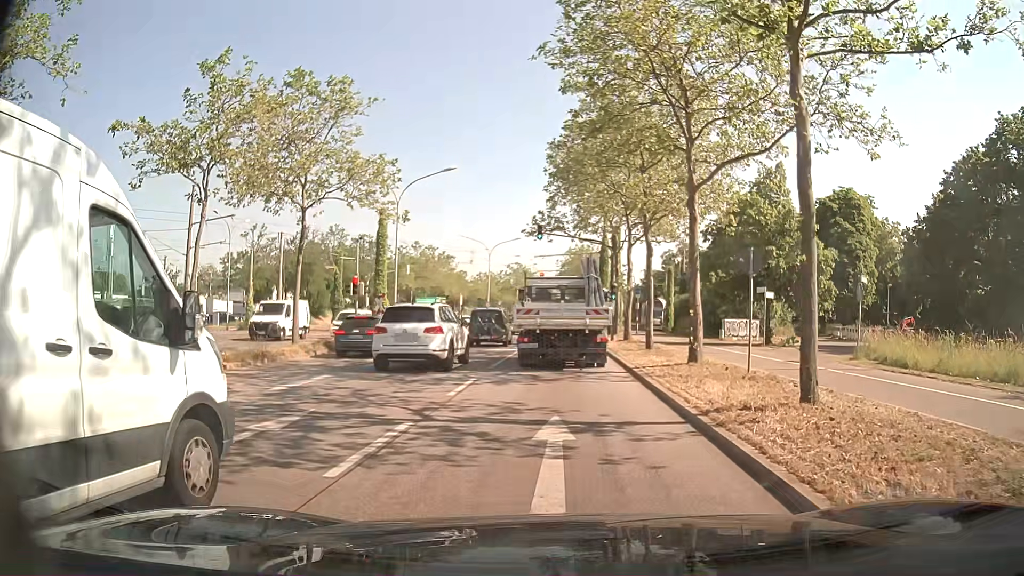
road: primary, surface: asphalt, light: Day
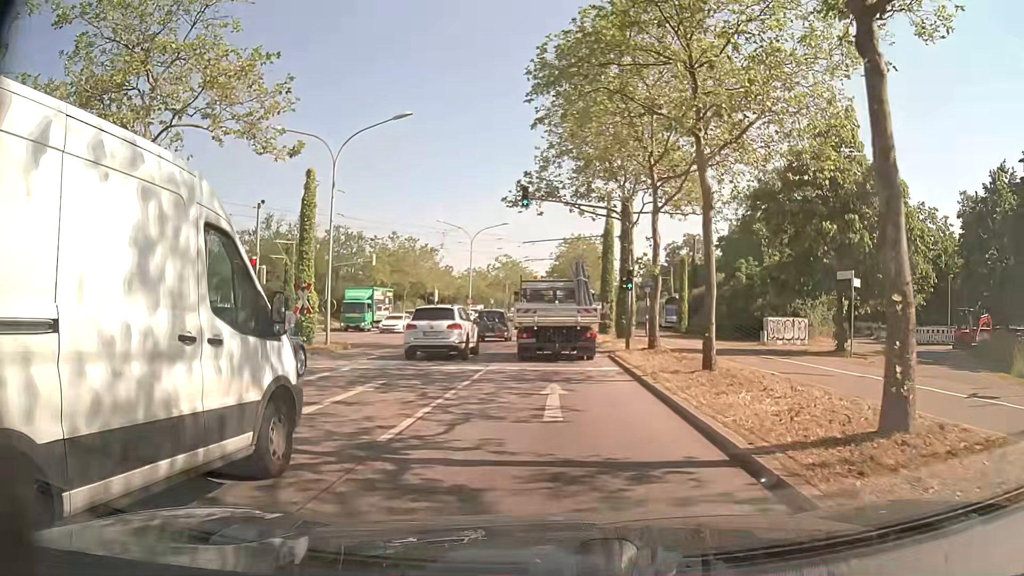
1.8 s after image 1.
(+0.1, +11.0) m; 0°
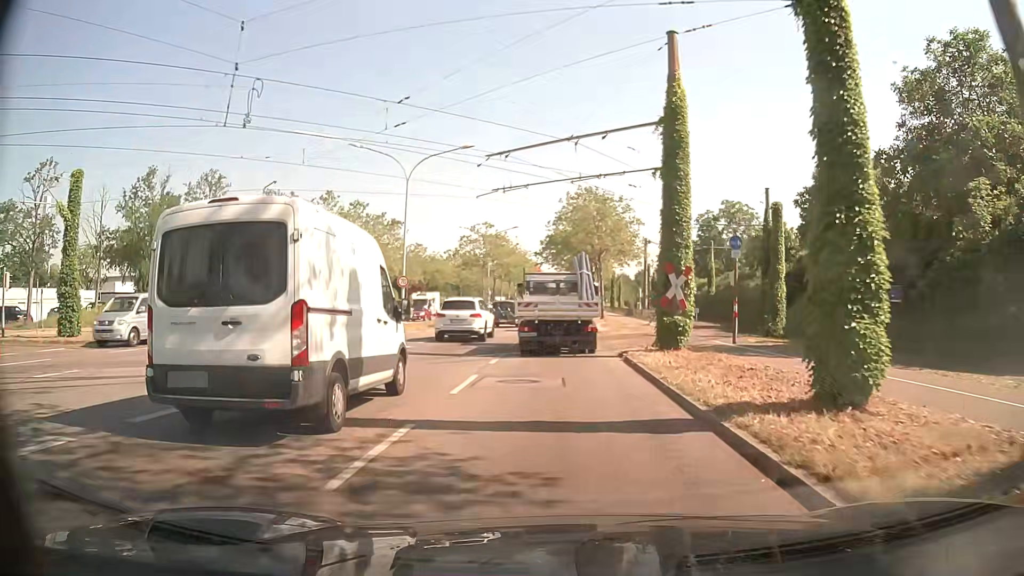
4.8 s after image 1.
(+0.2, +27.0) m; -1°
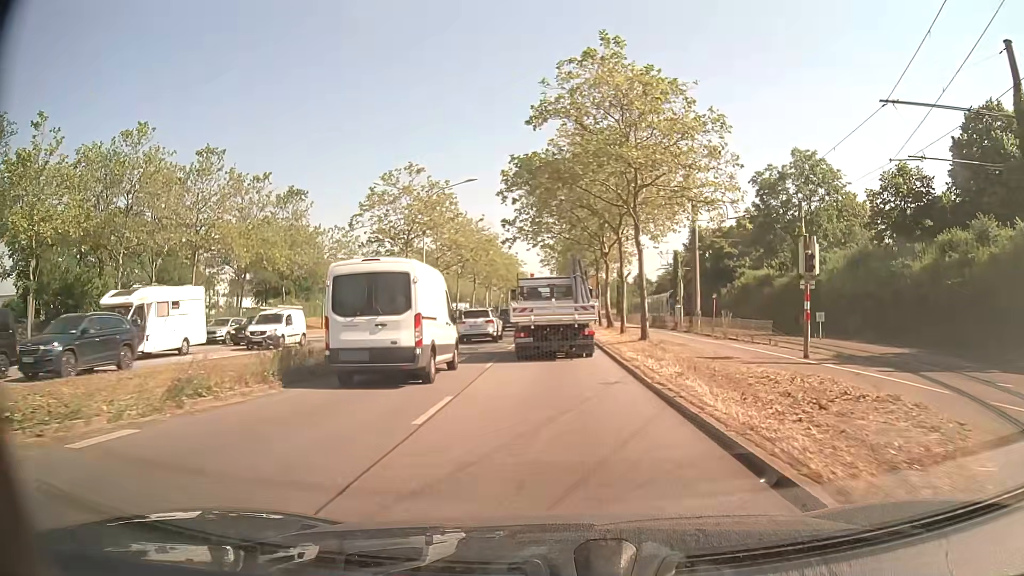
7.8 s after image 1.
(+0.8, +31.1) m; +2°
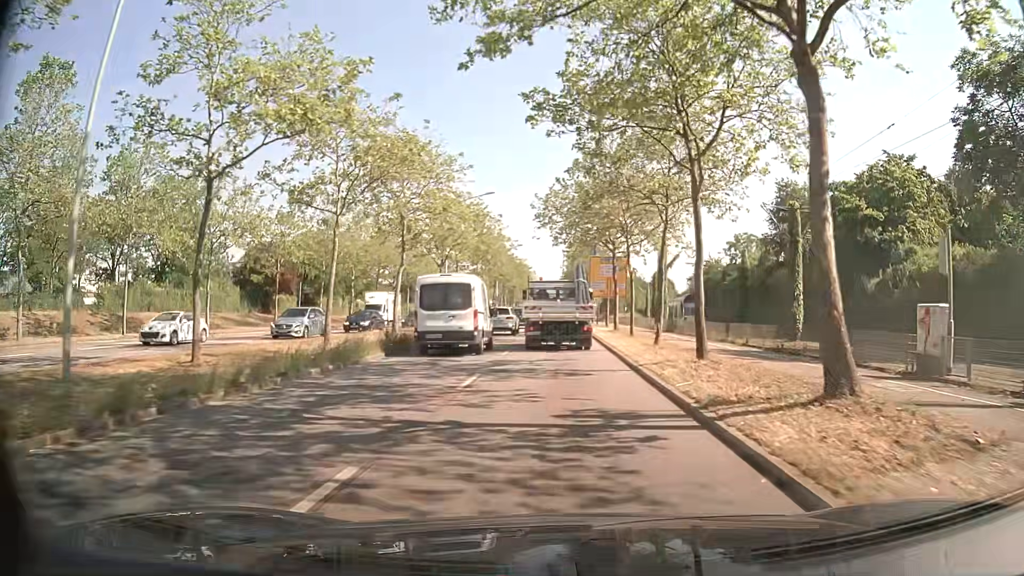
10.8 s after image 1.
(0.0, +33.0) m; 0°
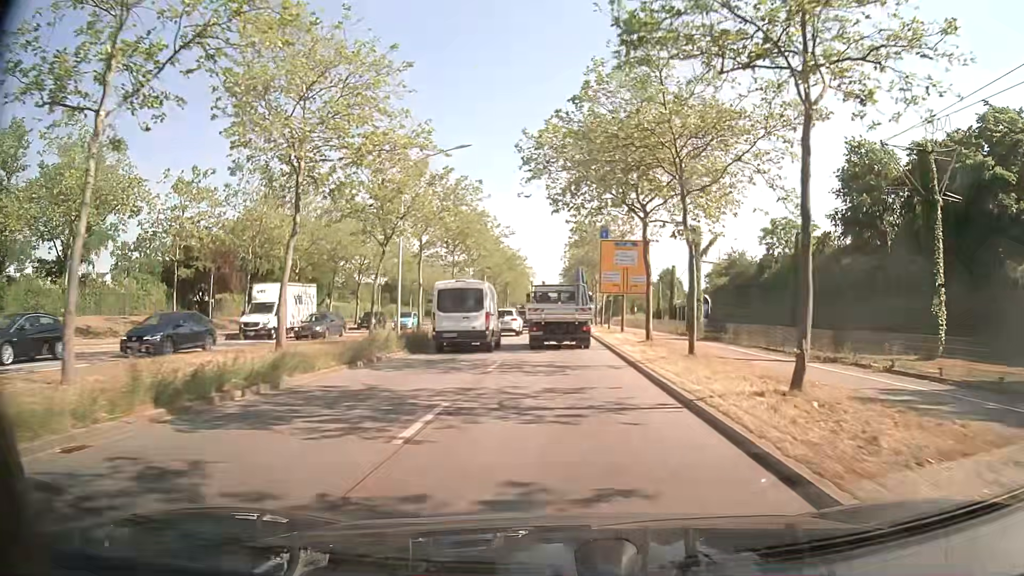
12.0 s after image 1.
(0.0, +14.2) m; 0°
(0, +10) (0, +20) (0, +30) (0, +40) (0, +50) (0, +60) (0, +70) (0, +80) (0, +90) (0, +100) m
